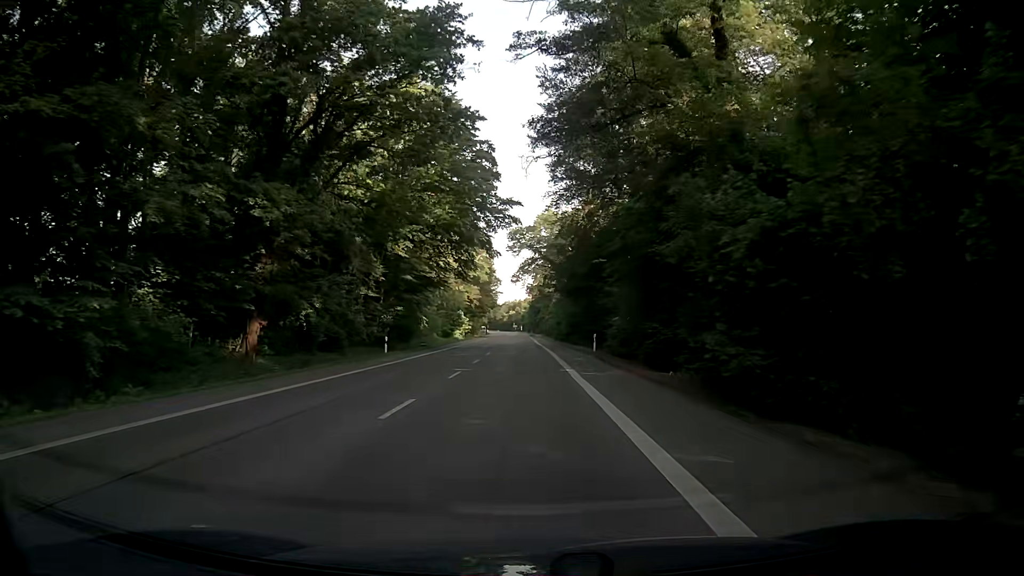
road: secondary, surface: asphalt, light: Day
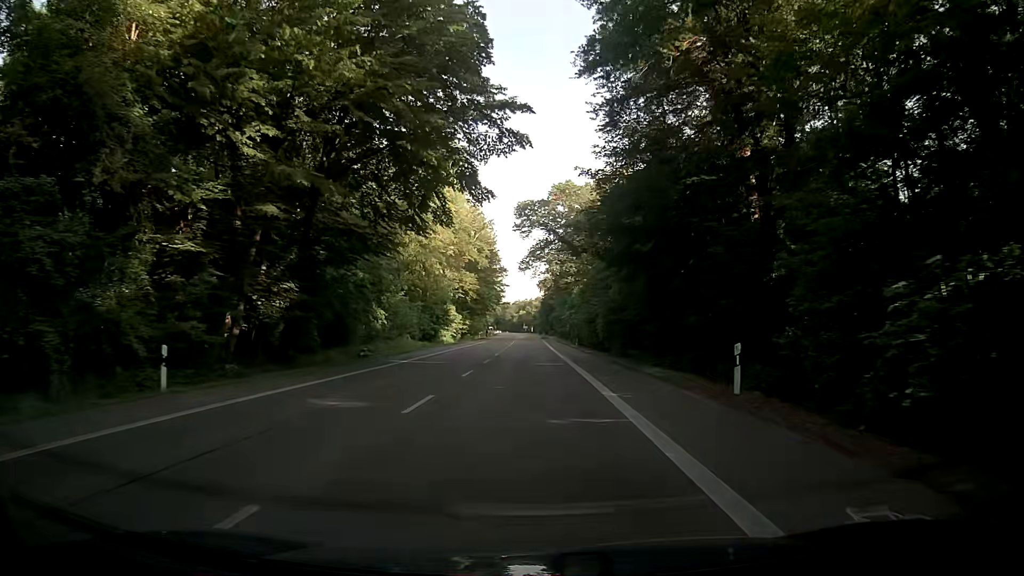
(-0.4, +26.6) m; -2°
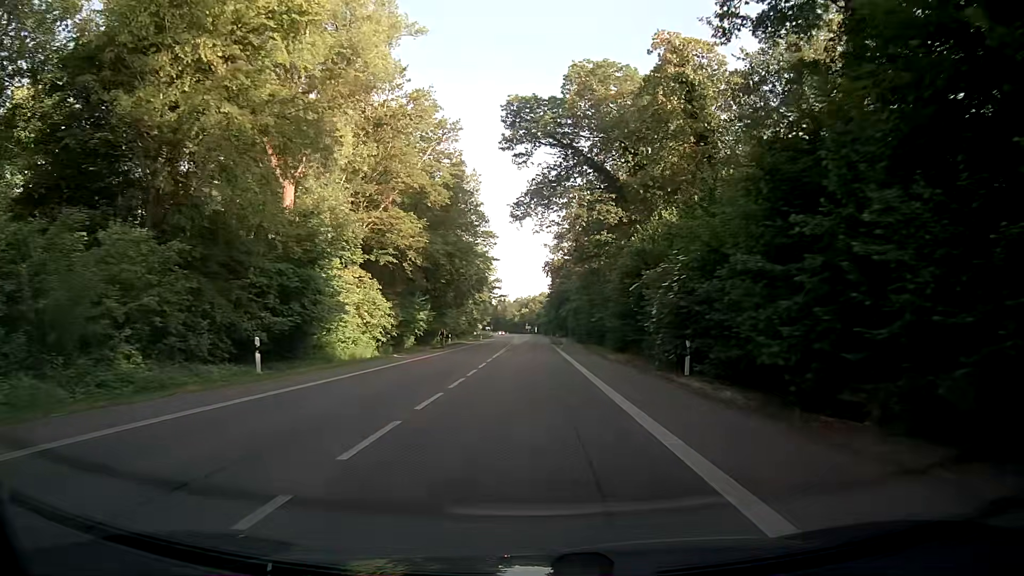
(+0.6, +44.8) m; 0°
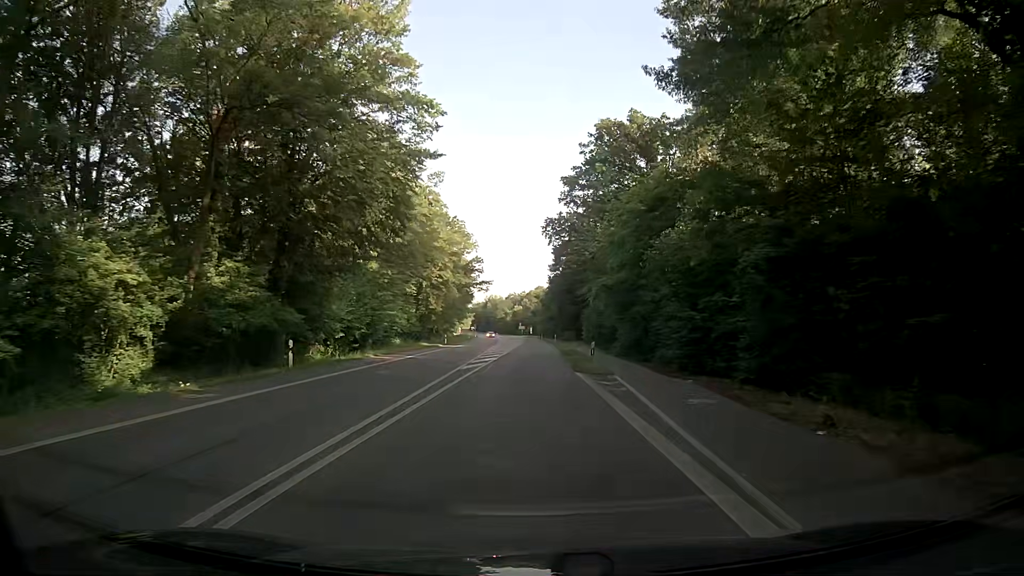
(+0.5, +45.1) m; +1°
(0, +10) (0, +20) (0, +30) (0, +40) (0, +50) (0, +60) (0, +70) (-1, +80) (-1, +90) (-1, +100) m
